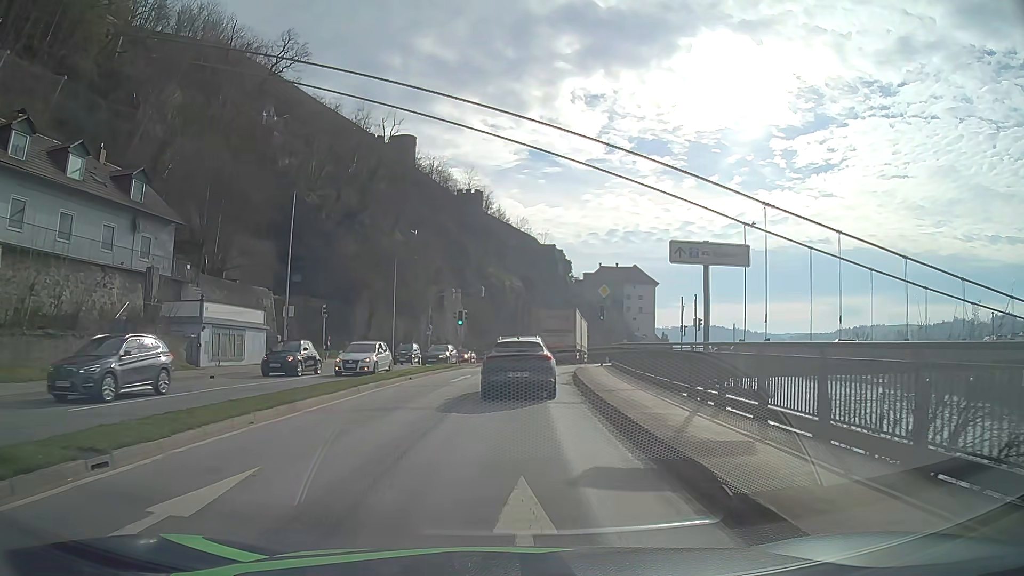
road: primary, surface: asphalt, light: Day
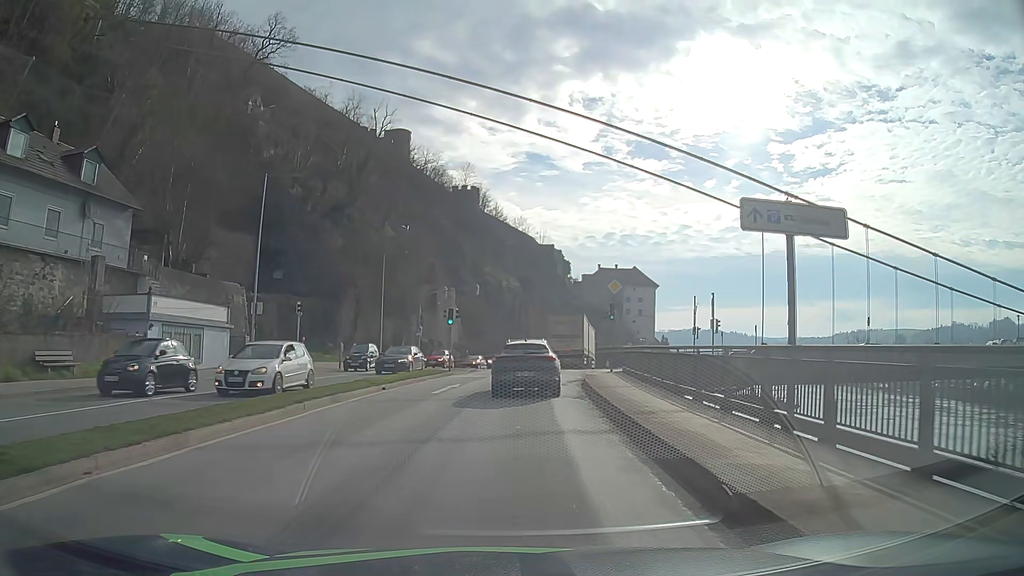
(0.0, +4.9) m; 0°
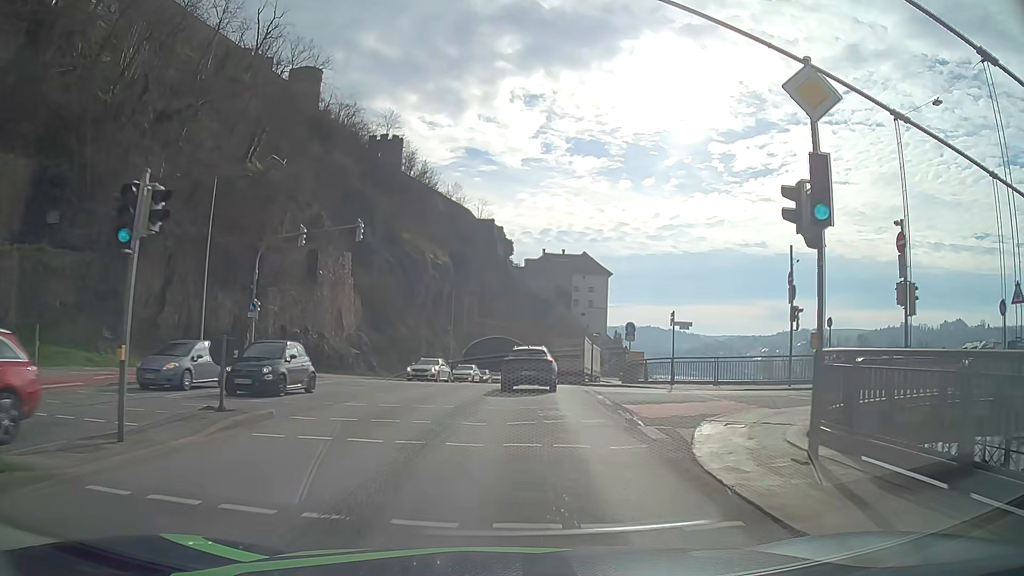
(+1.1, +27.4) m; +5°
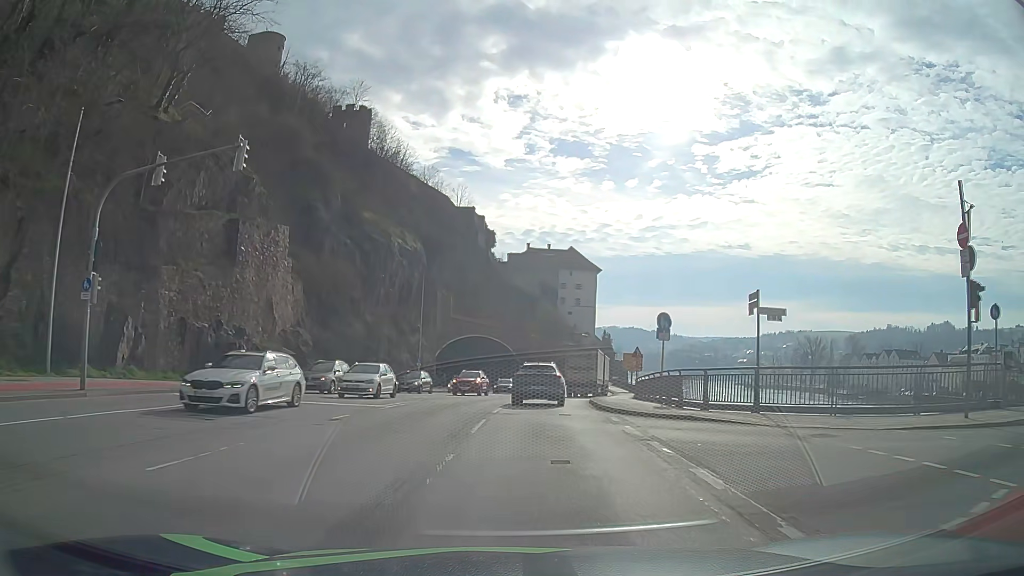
(+0.3, +12.3) m; +2°
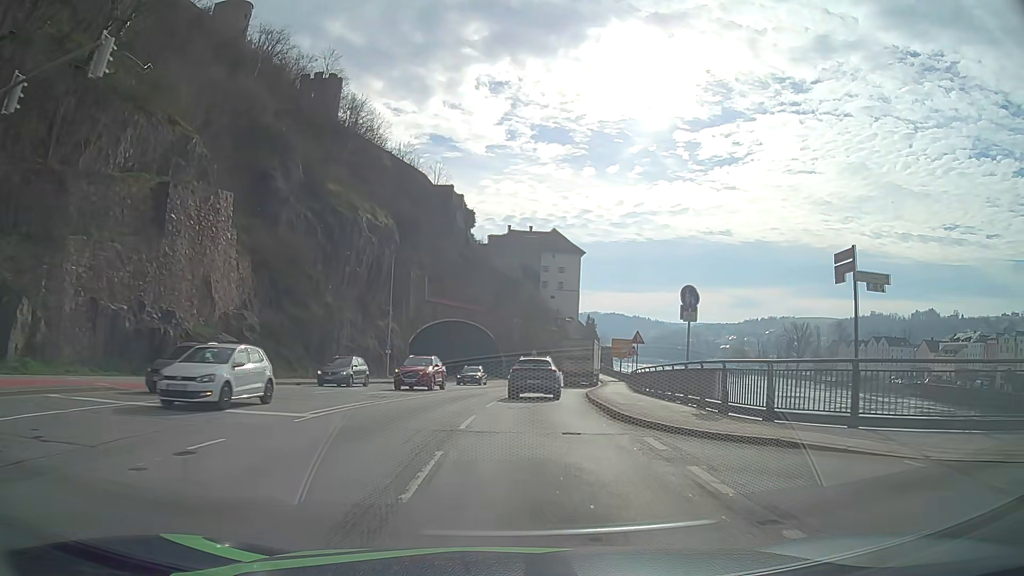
(+0.1, +6.4) m; +2°
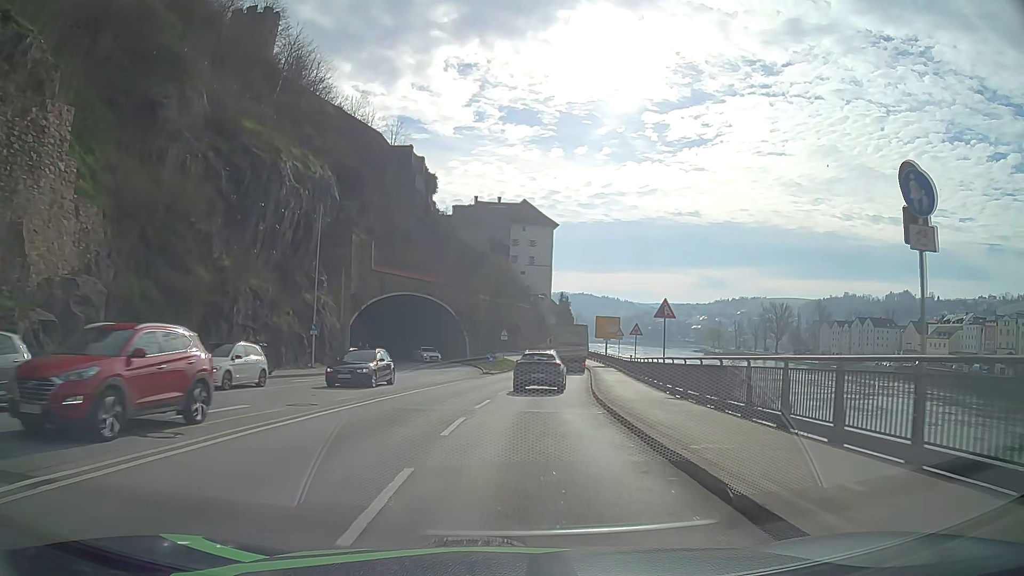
(+0.3, +13.4) m; +2°
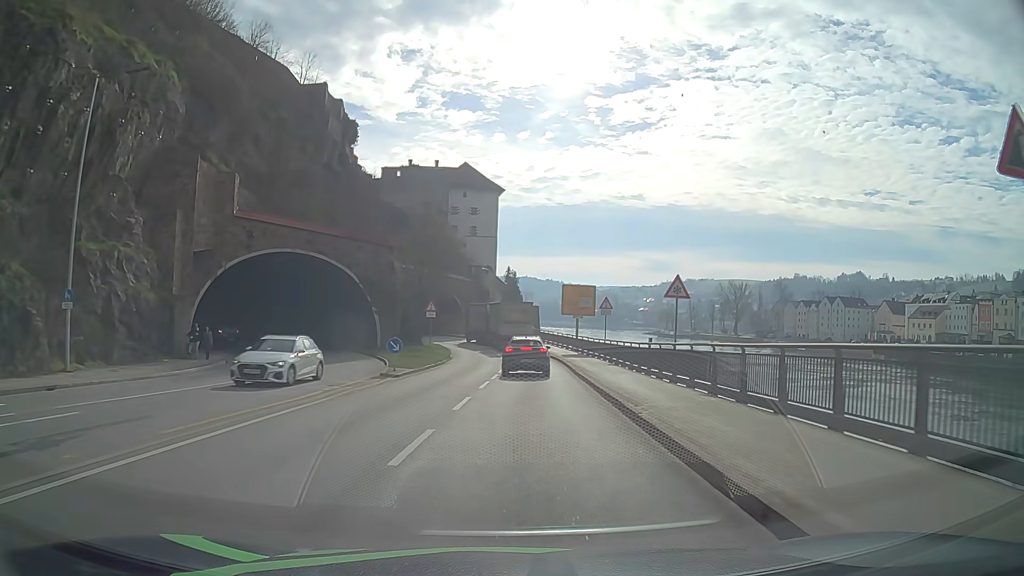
(+1.0, +20.9) m; +5°
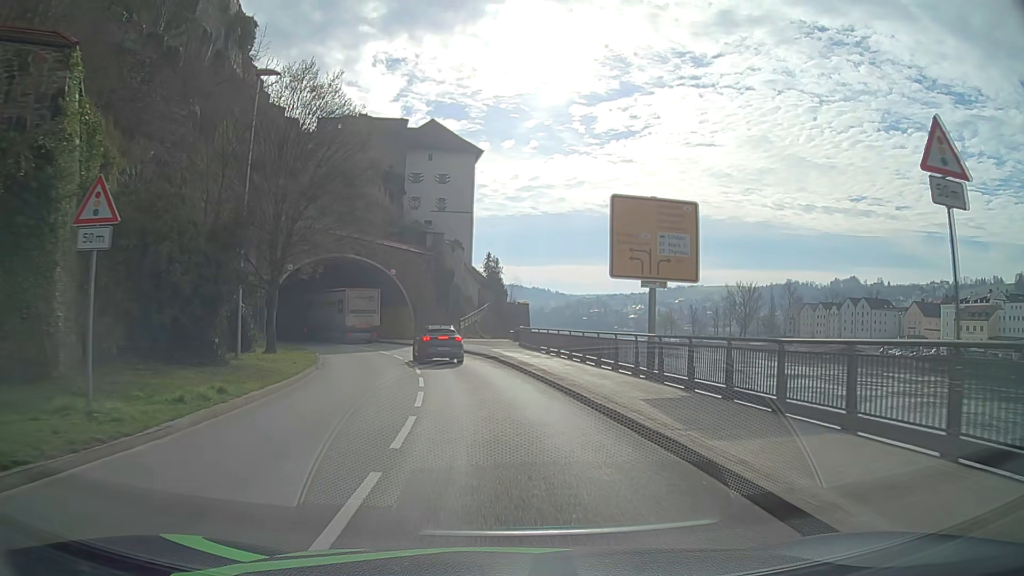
(+1.0, +33.8) m; +1°
(0, +10) (-1, +20) (-3, +30) (-6, +39) (-10, +48) (-16, +56) (-22, +64) (-29, +72) (-37, +77) (-46, +82) m
